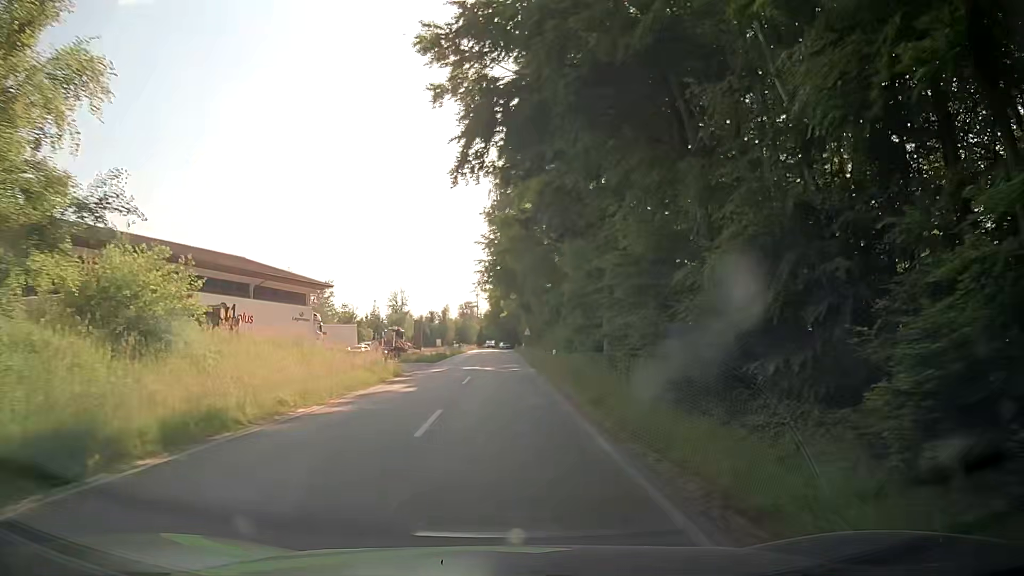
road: tertiary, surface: asphalt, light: Day
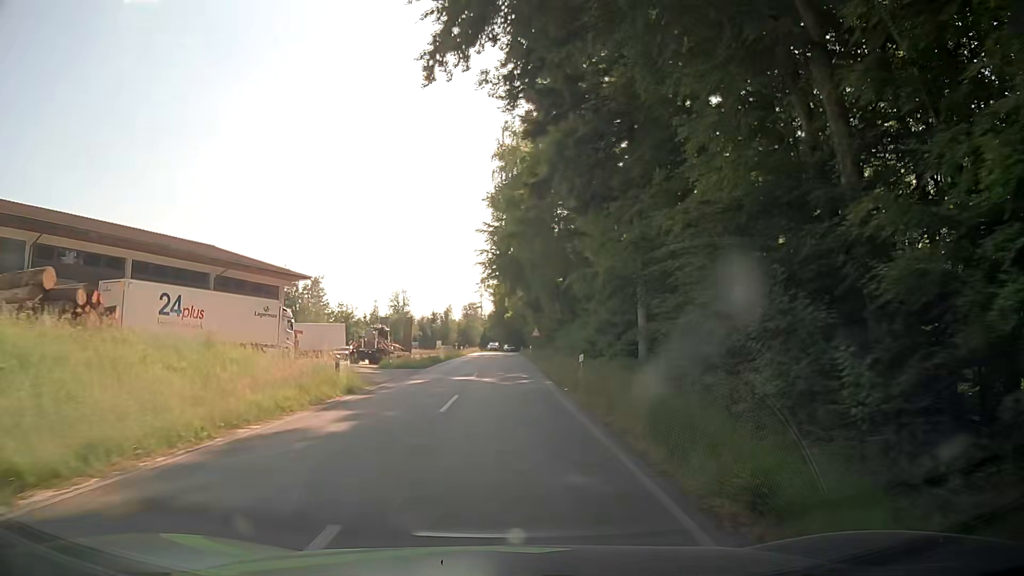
(0.0, +9.0) m; 0°
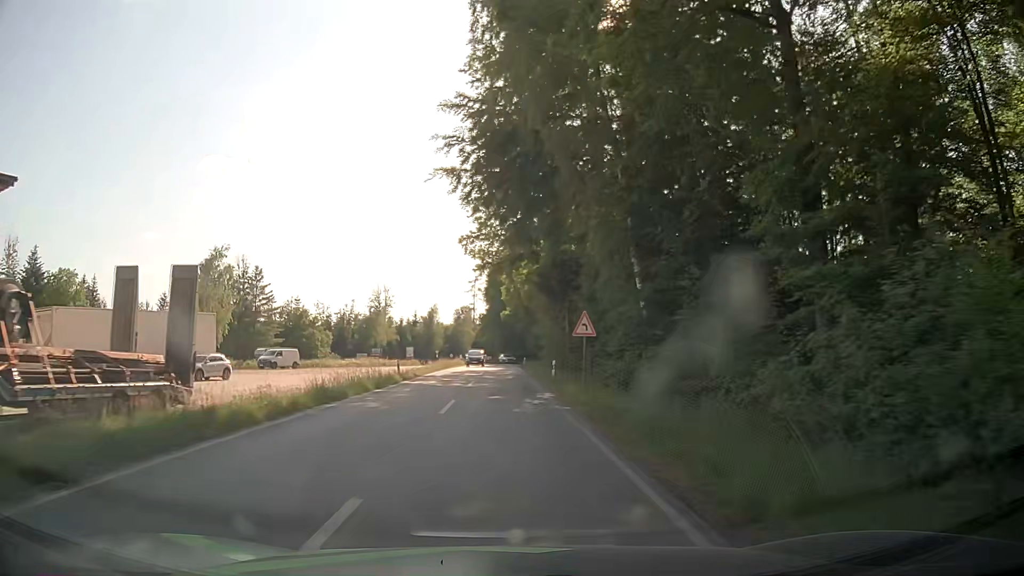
(-0.2, +36.0) m; 0°
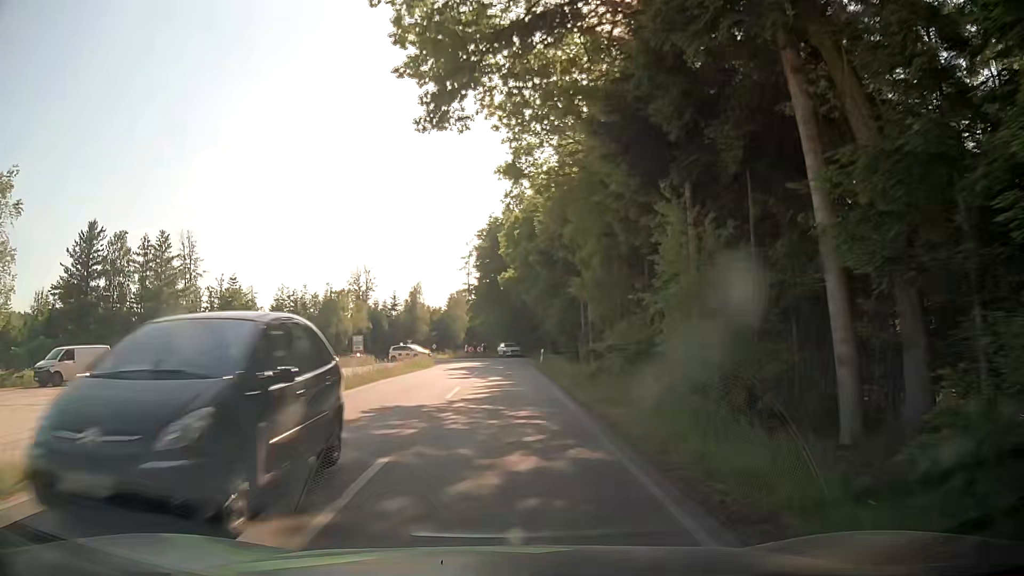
(+0.1, +34.7) m; +1°
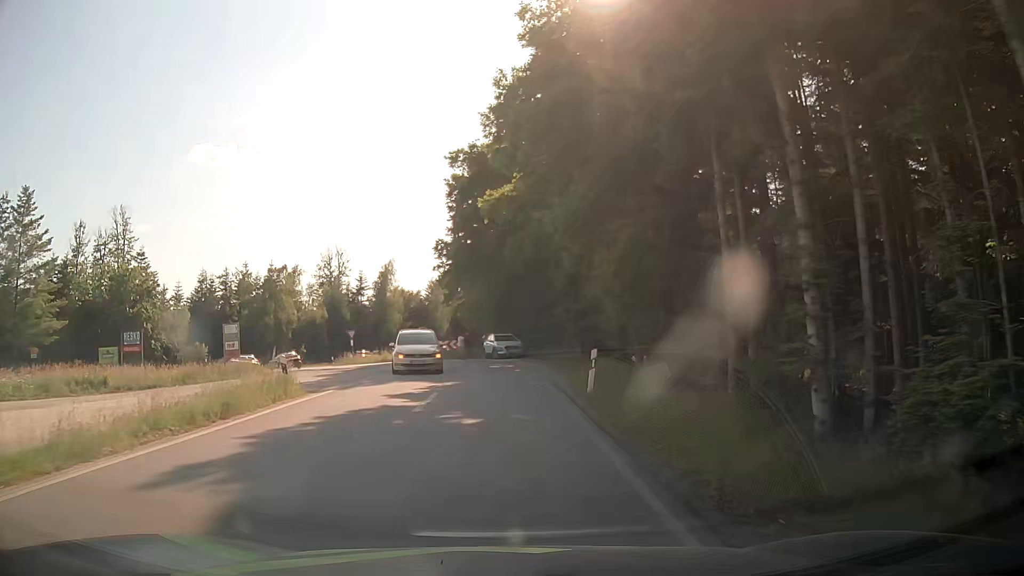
(-0.1, +27.6) m; 0°
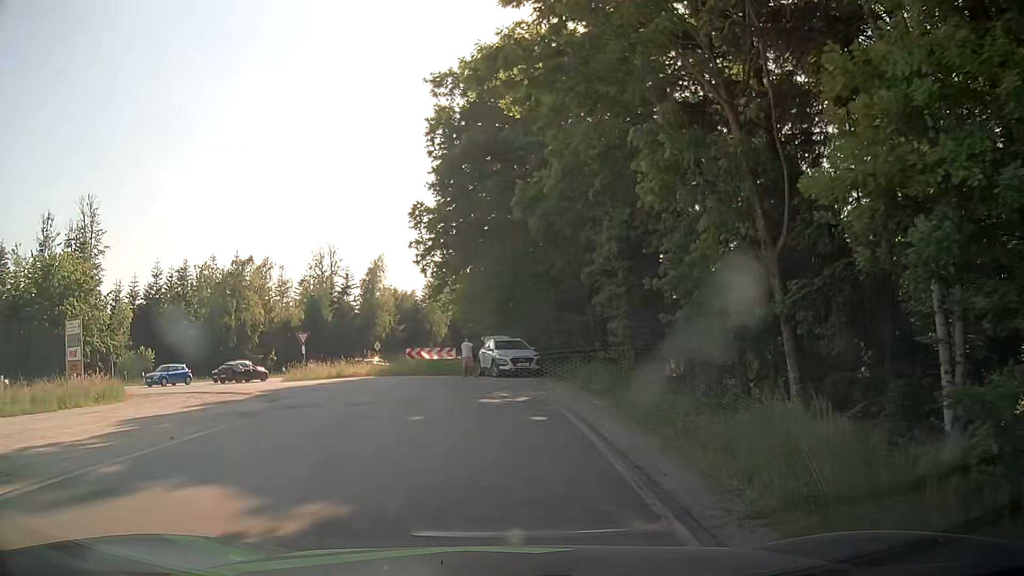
(0.0, +14.0) m; -1°
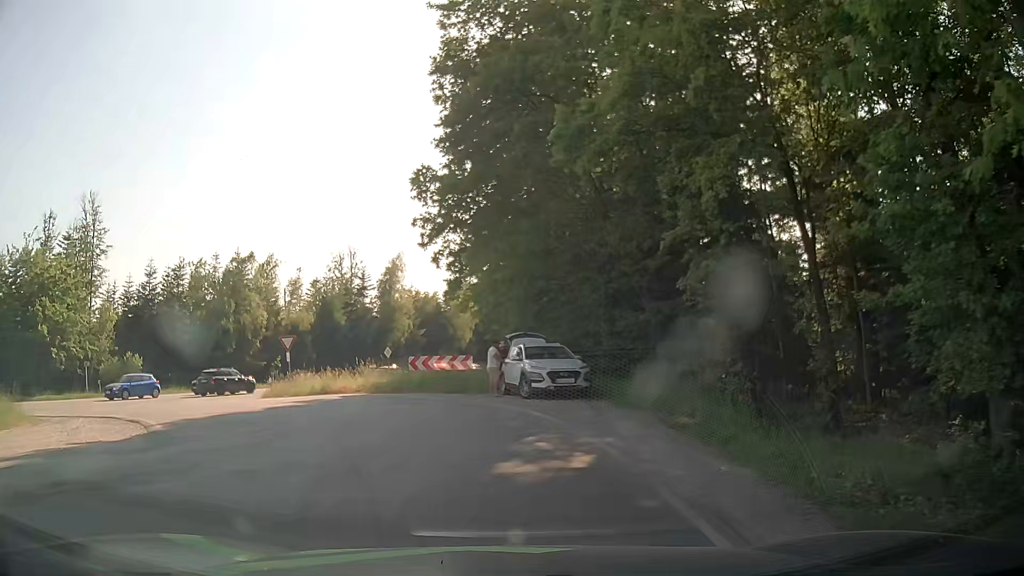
(0.0, +7.6) m; -1°
